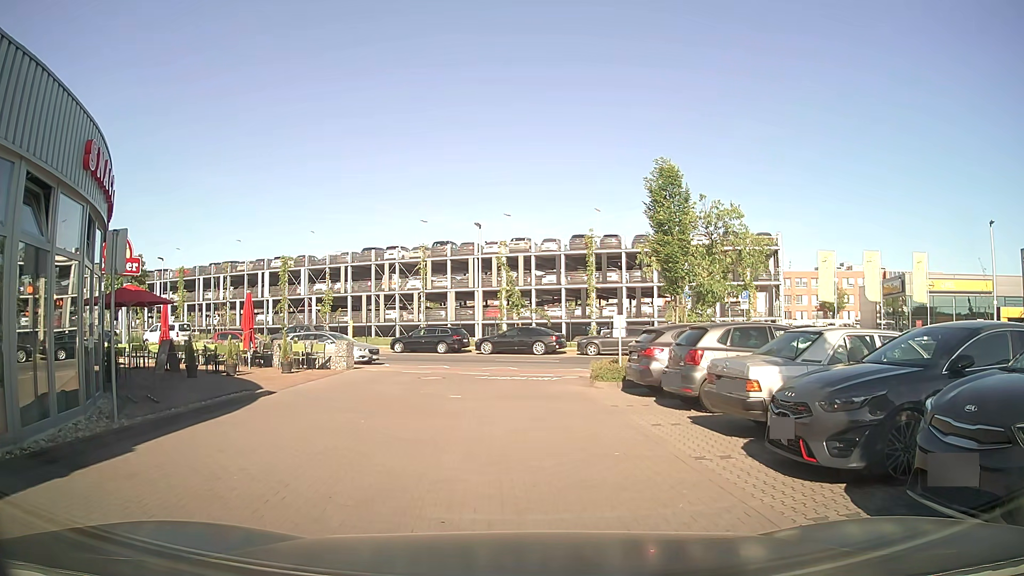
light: Day
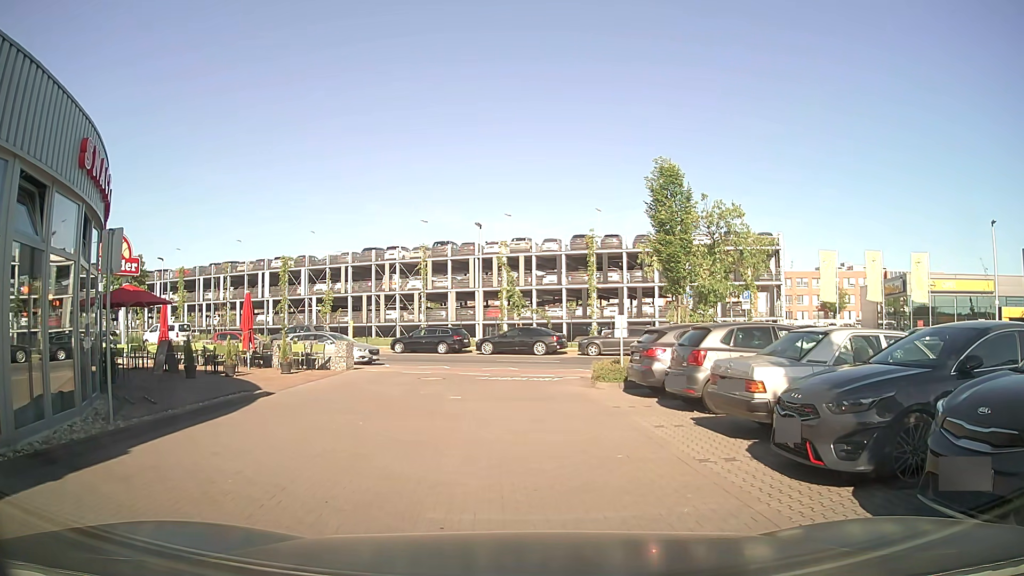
(0.0, +0.1) m; 0°
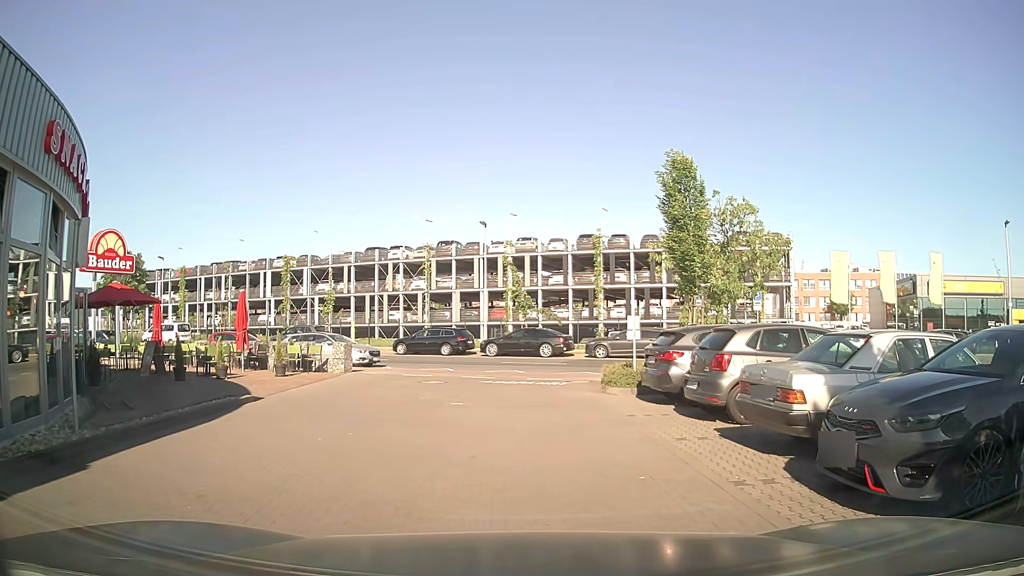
(0.0, +1.0) m; 0°
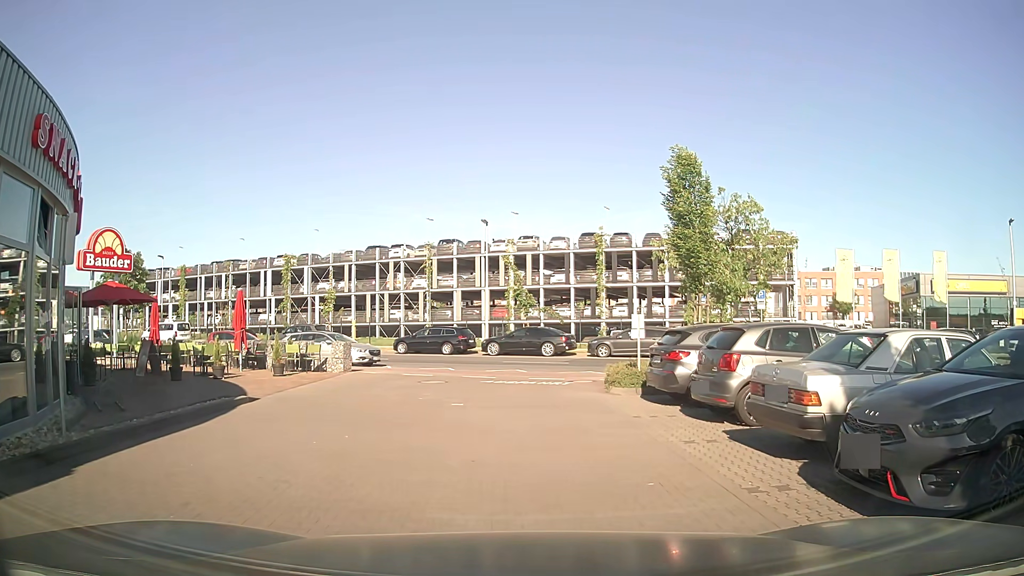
(0.0, +0.3) m; 0°
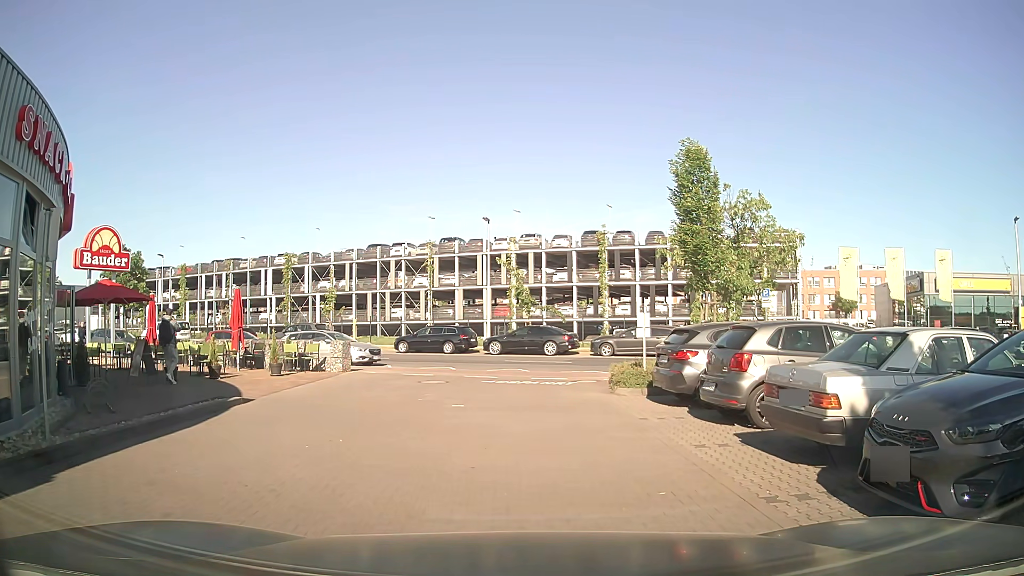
(0.0, +0.4) m; 0°
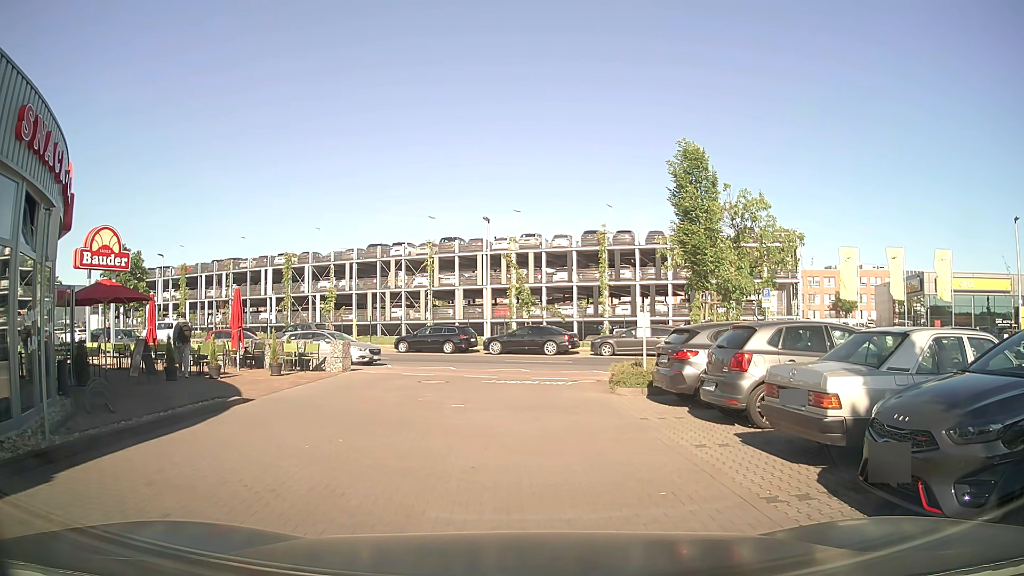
(0.0, +0.1) m; 0°
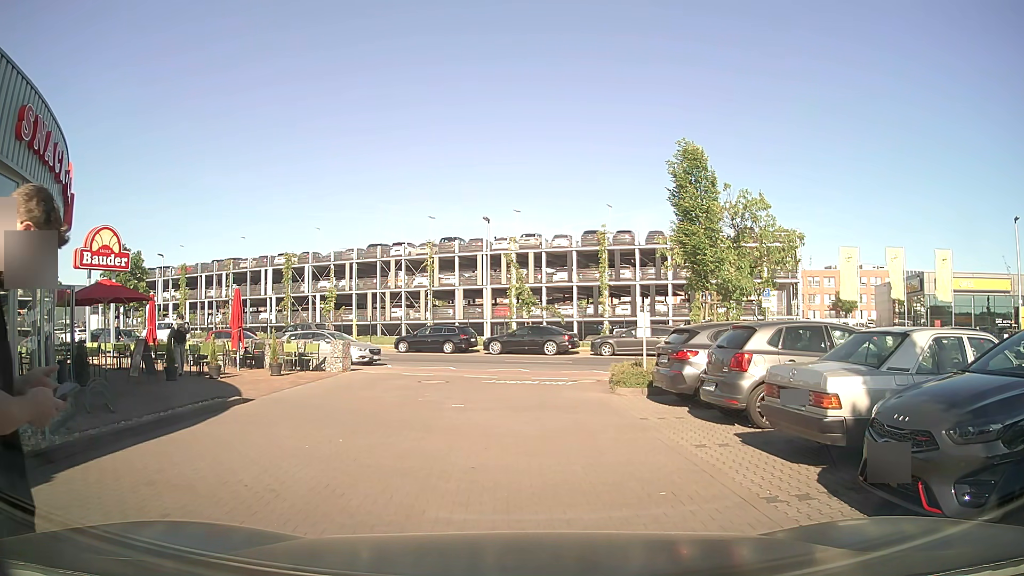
(0.0, 0.0) m; 0°
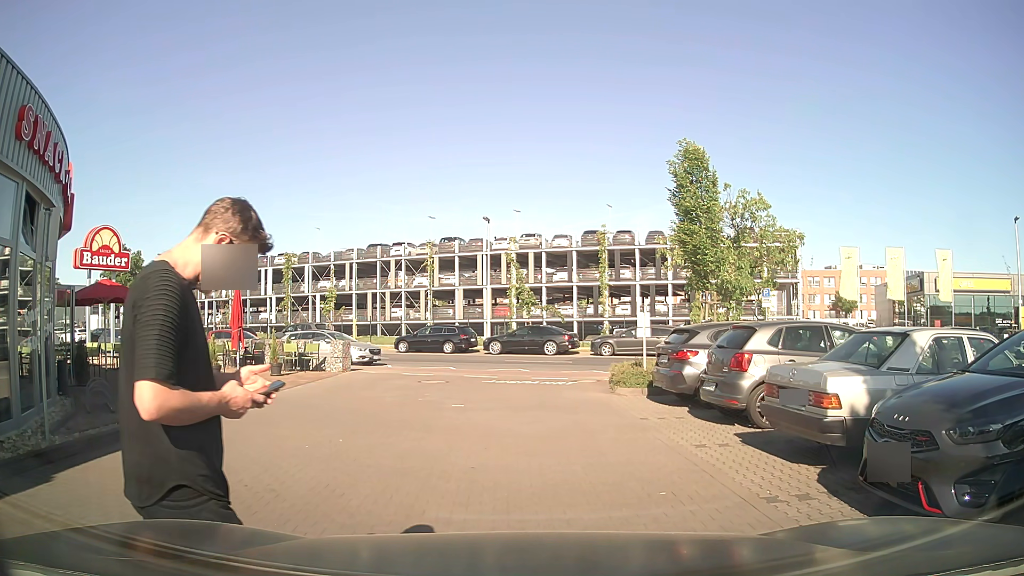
(0.0, 0.0) m; 0°
